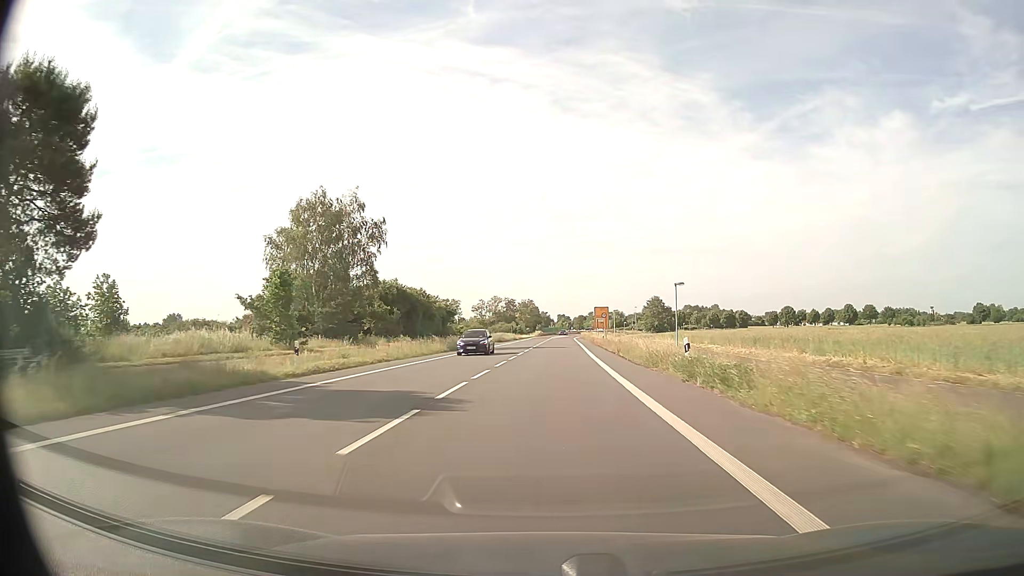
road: primary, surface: asphalt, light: Day
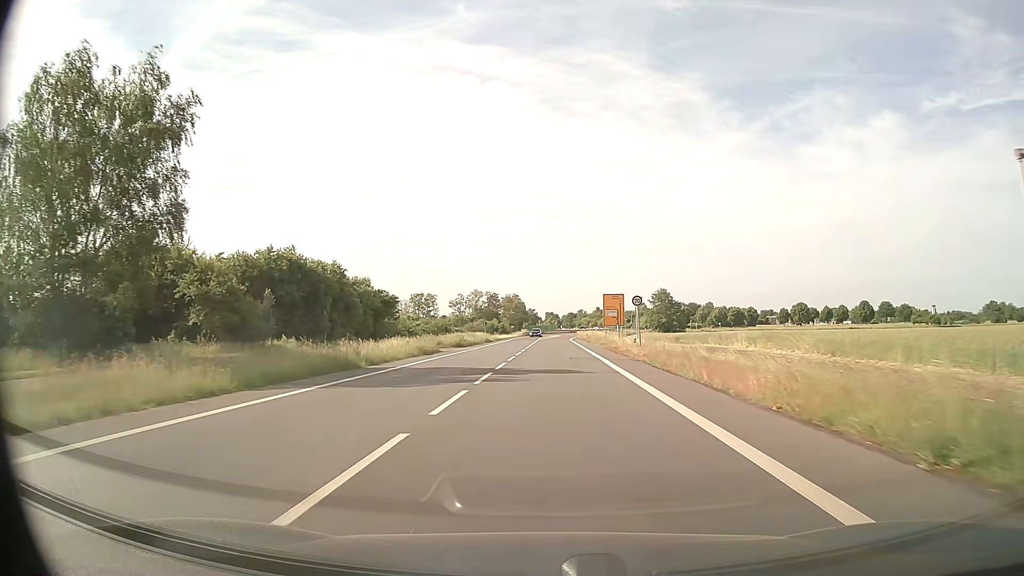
(+0.2, +32.7) m; +1°
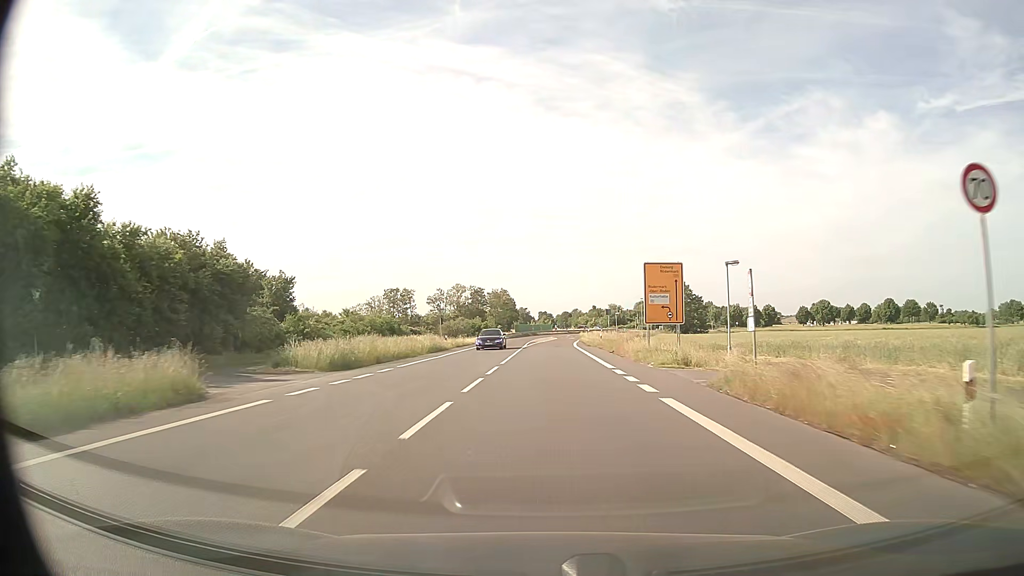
(+0.3, +32.4) m; +1°
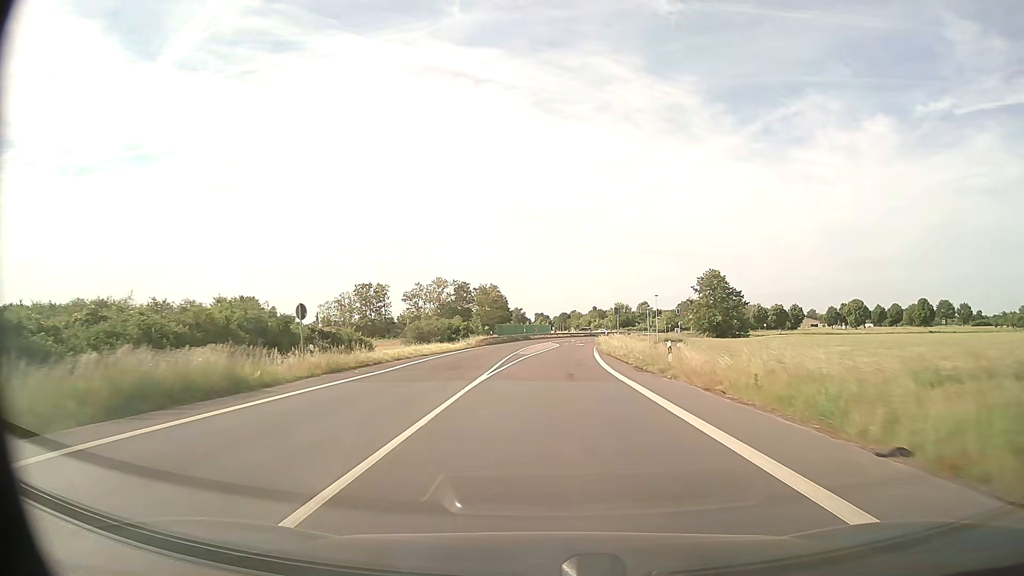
(0.0, +32.6) m; 0°
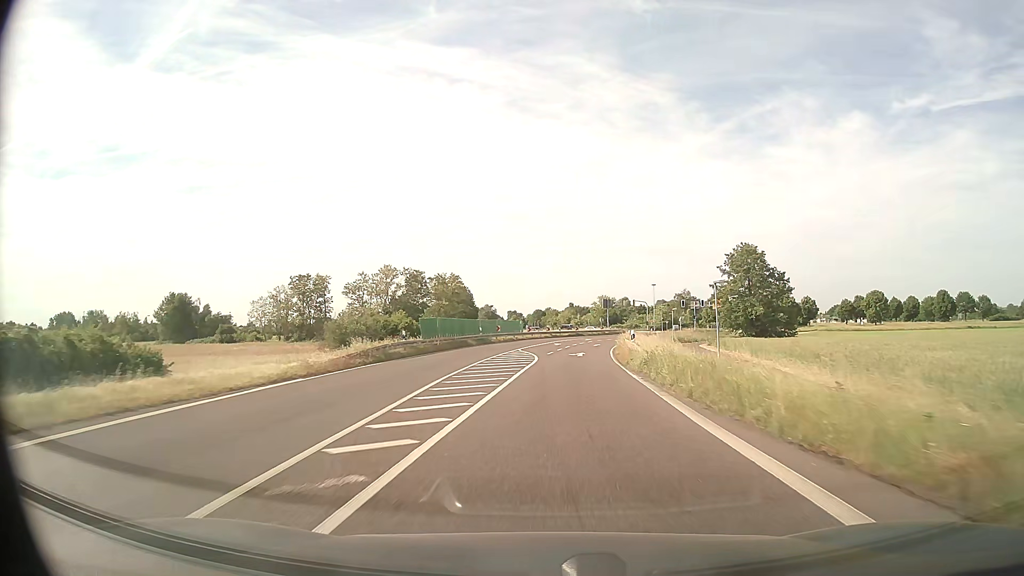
(+0.4, +32.9) m; +2°
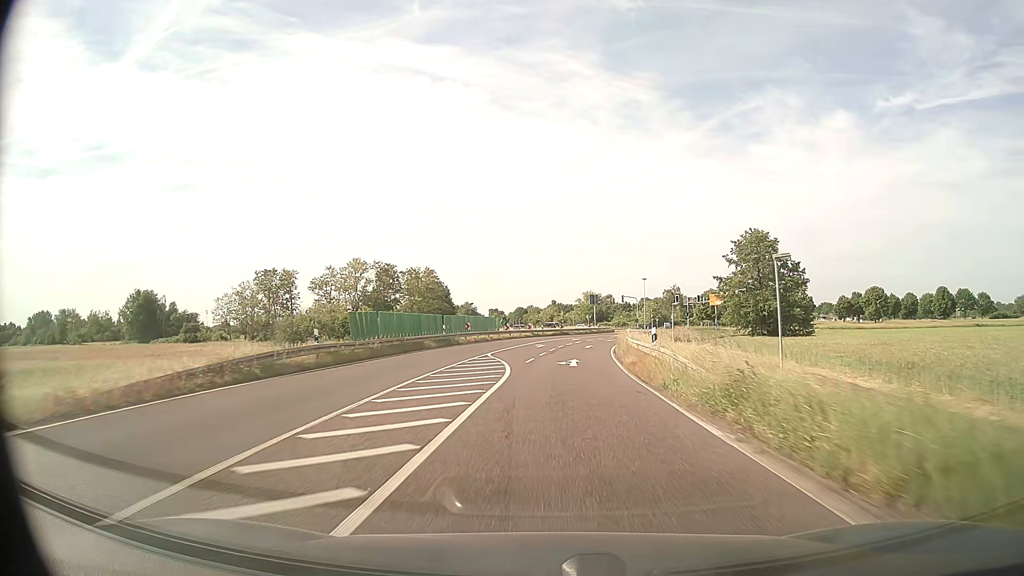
(+0.1, +11.0) m; +2°
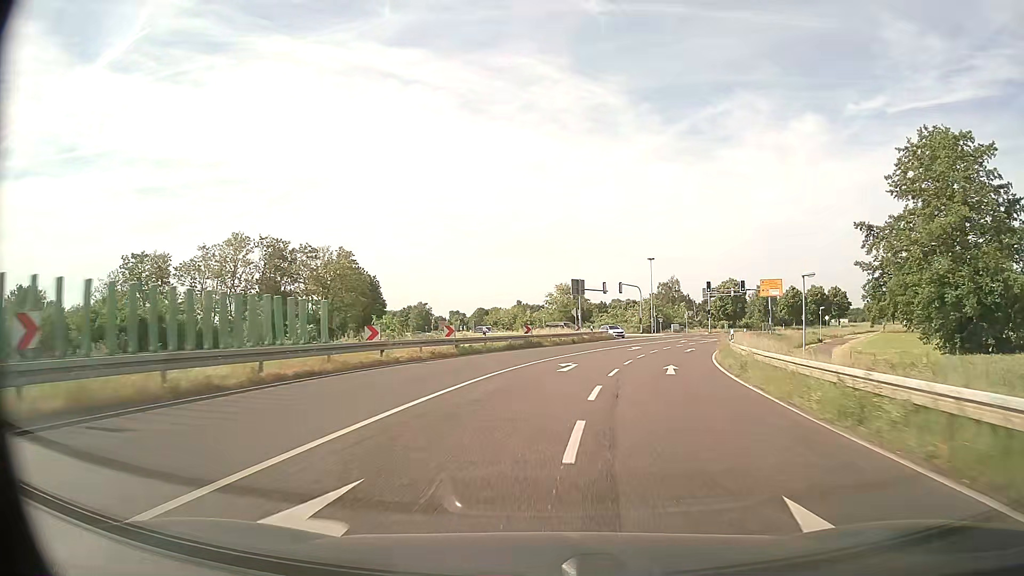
(+0.9, +42.8) m; +2°
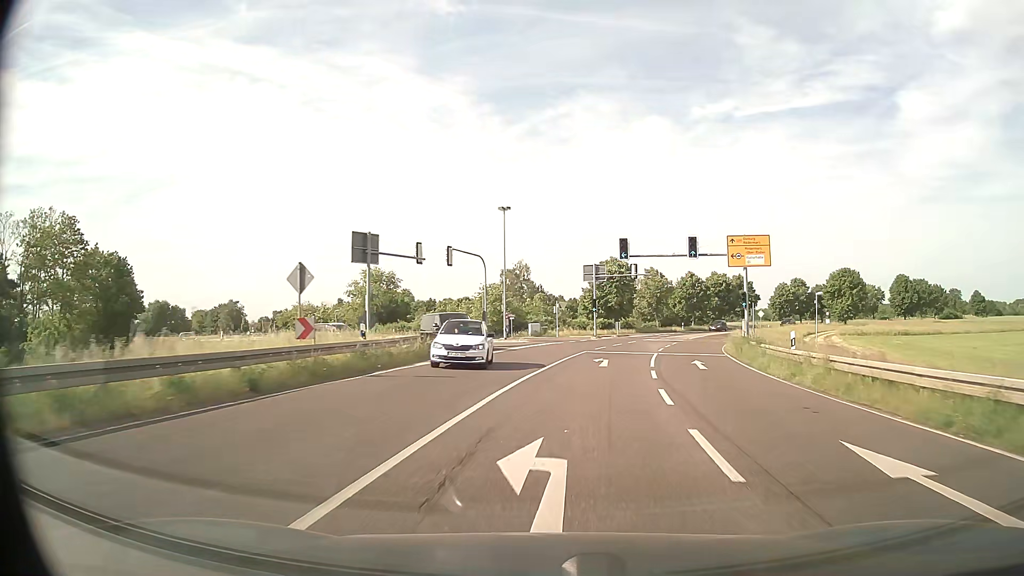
(+4.0, +36.7) m; +14°
